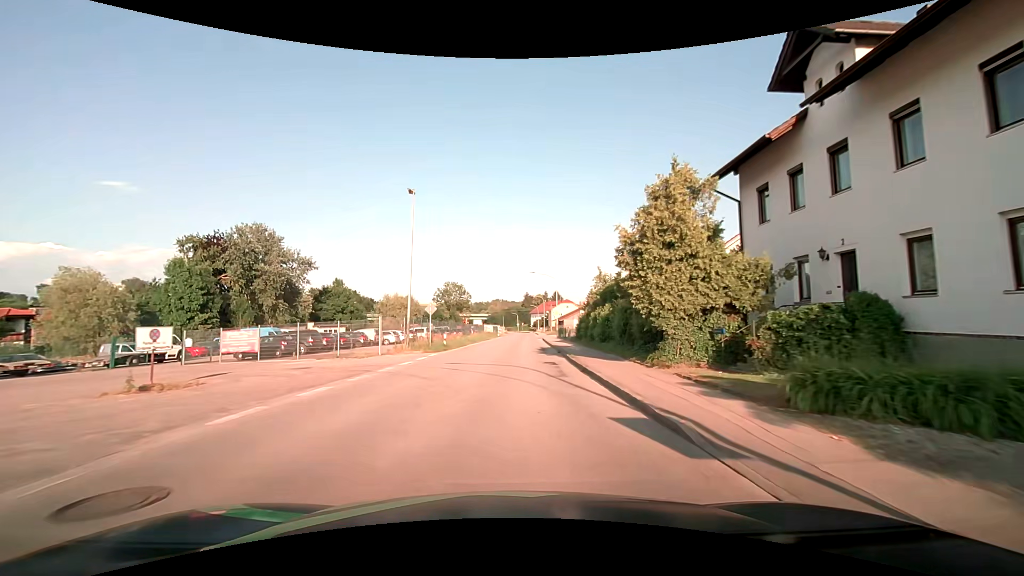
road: secondary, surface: asphalt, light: Day
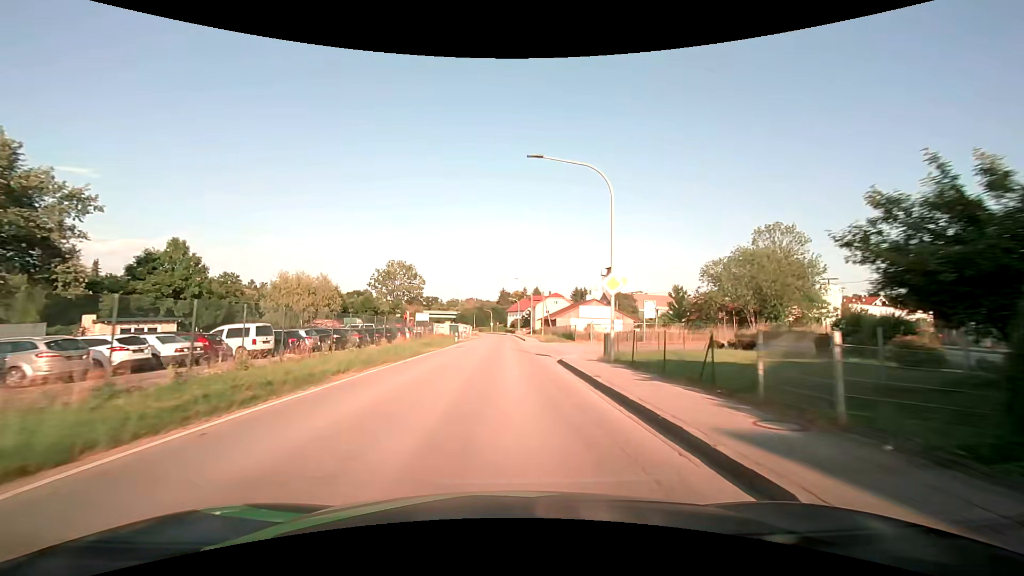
(+1.0, +37.9) m; +3°
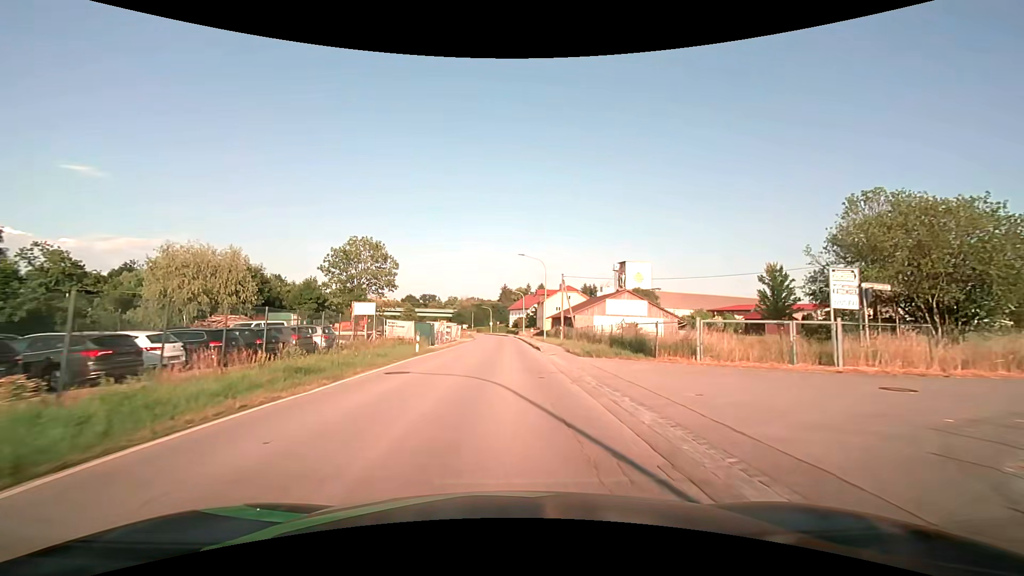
(+0.1, +22.8) m; 0°
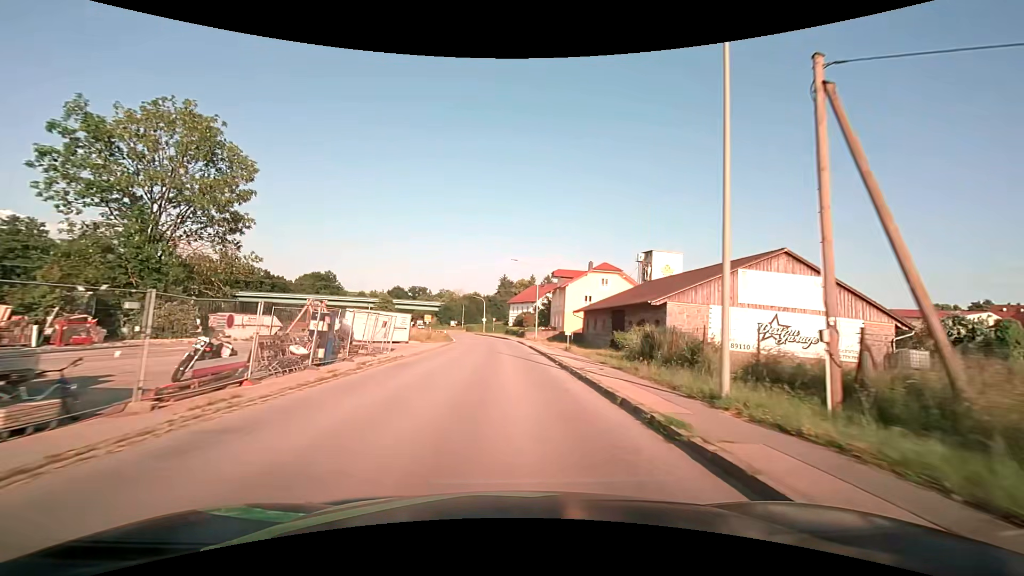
(-0.2, +38.1) m; 0°
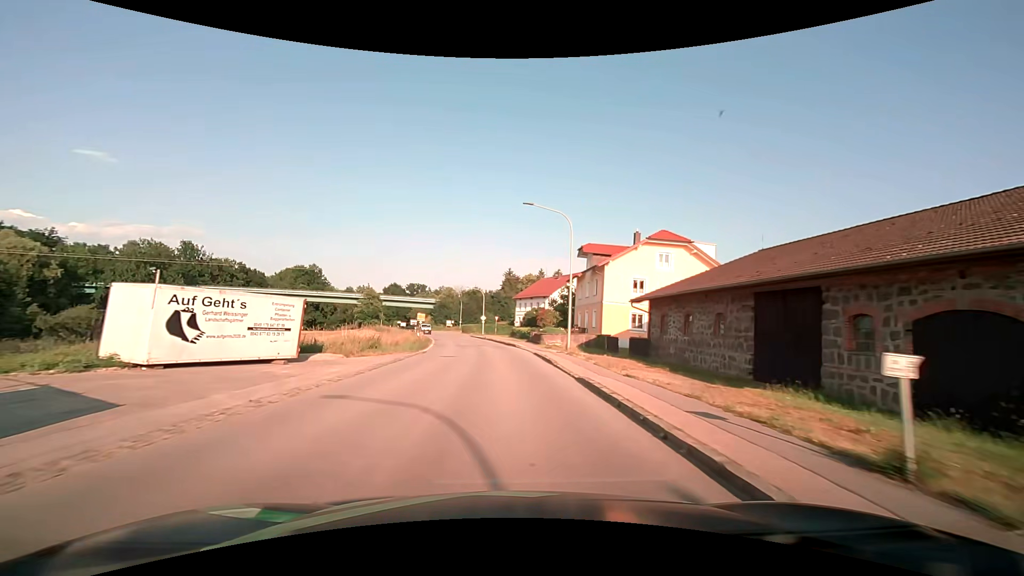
(-0.1, +22.9) m; -1°
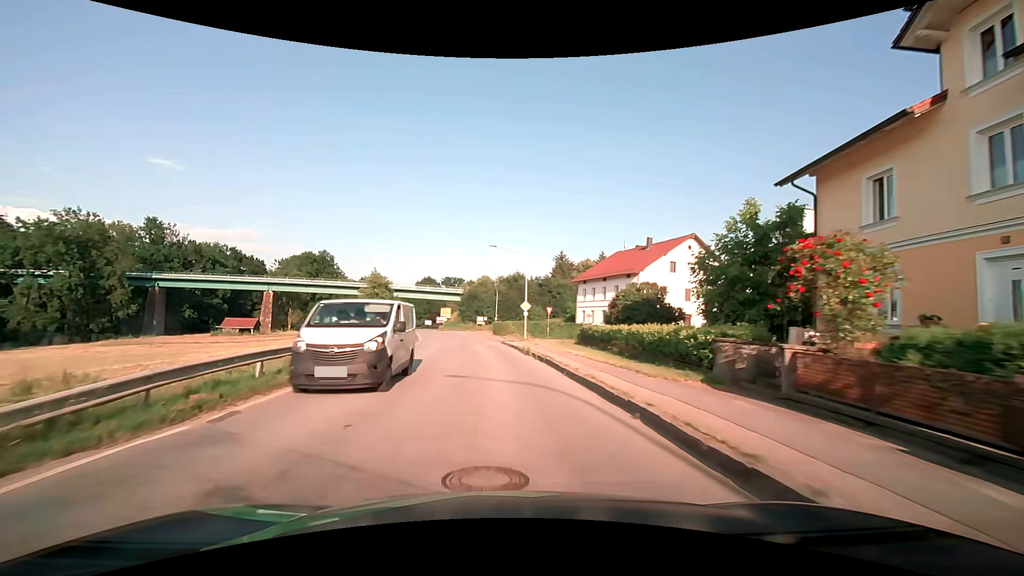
(-1.1, +38.3) m; -5°
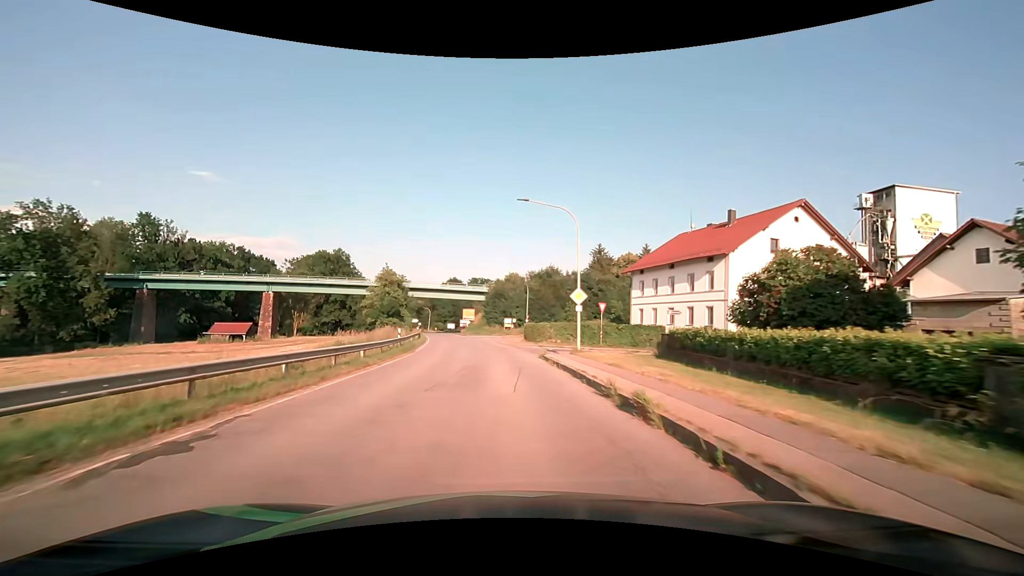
(-0.5, +15.3) m; -4°
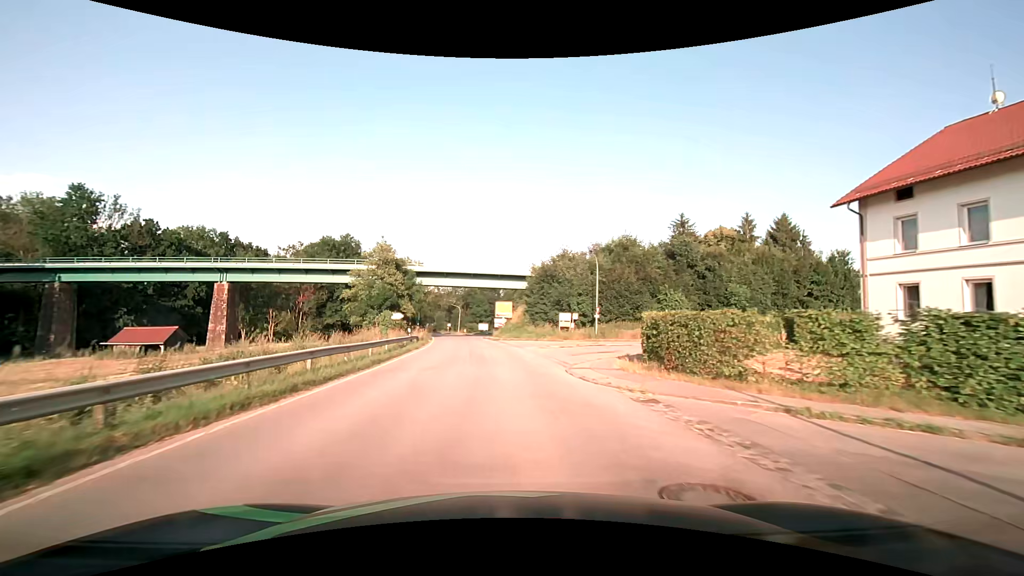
(-1.3, +30.5) m; -5°
(0, +10) (-1, +20) (-1, +30) (-2, +40) (-3, +50) (-4, +60) (-5, +70) (-7, +80) (-9, +89) (-11, +99) m
